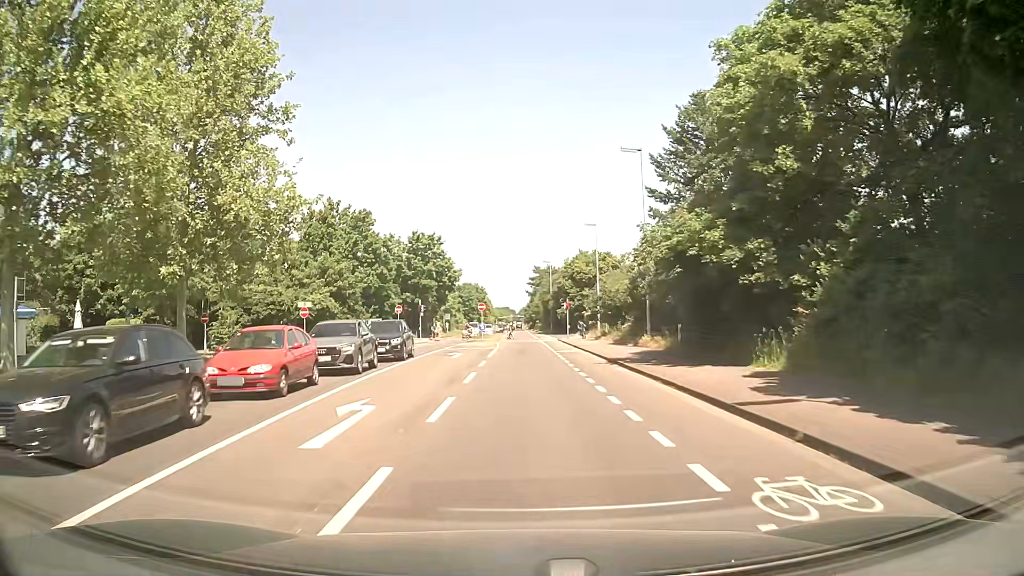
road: secondary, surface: asphalt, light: Day
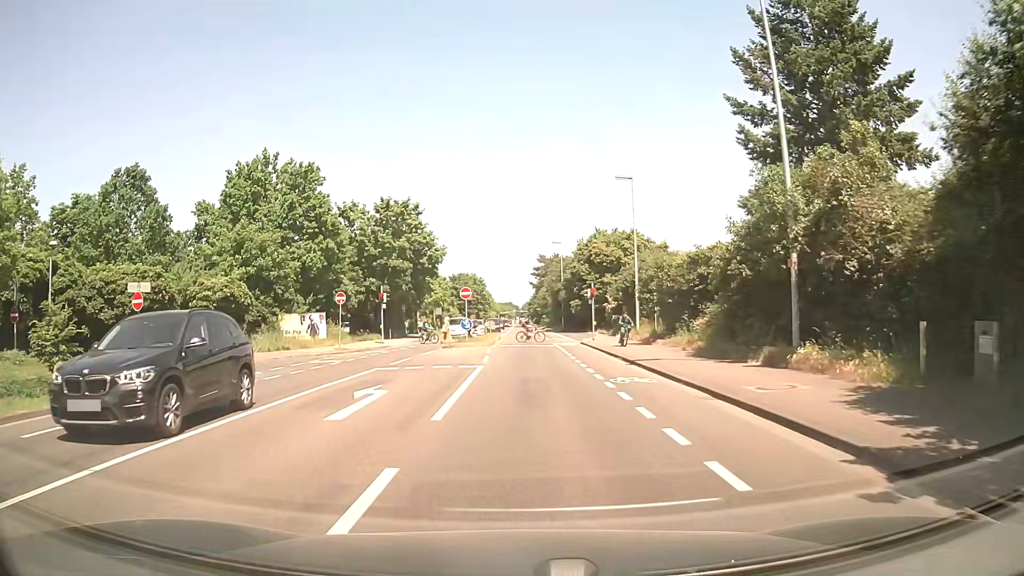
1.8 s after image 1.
(+0.1, +17.8) m; +1°
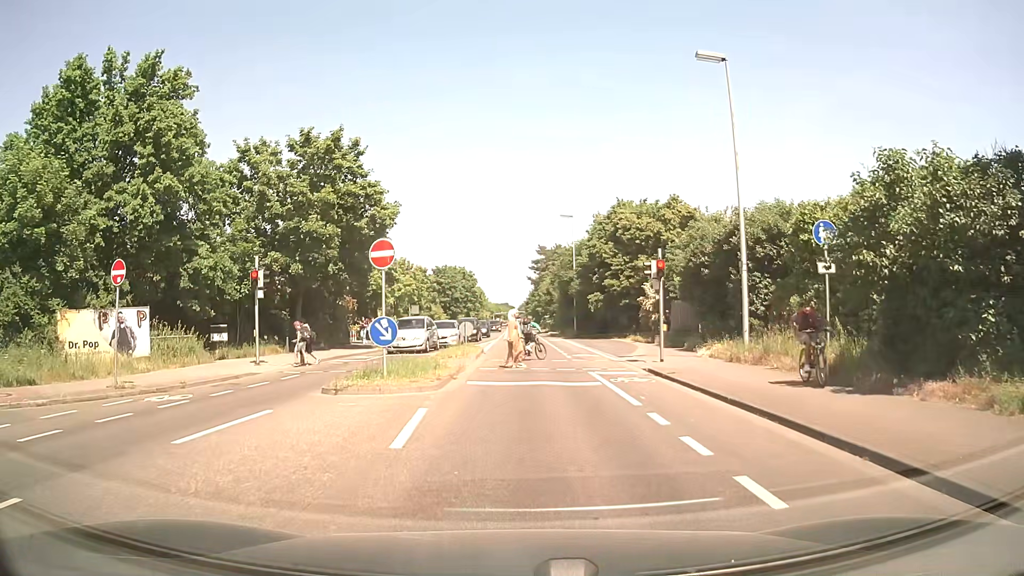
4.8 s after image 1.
(-0.2, +20.2) m; -1°
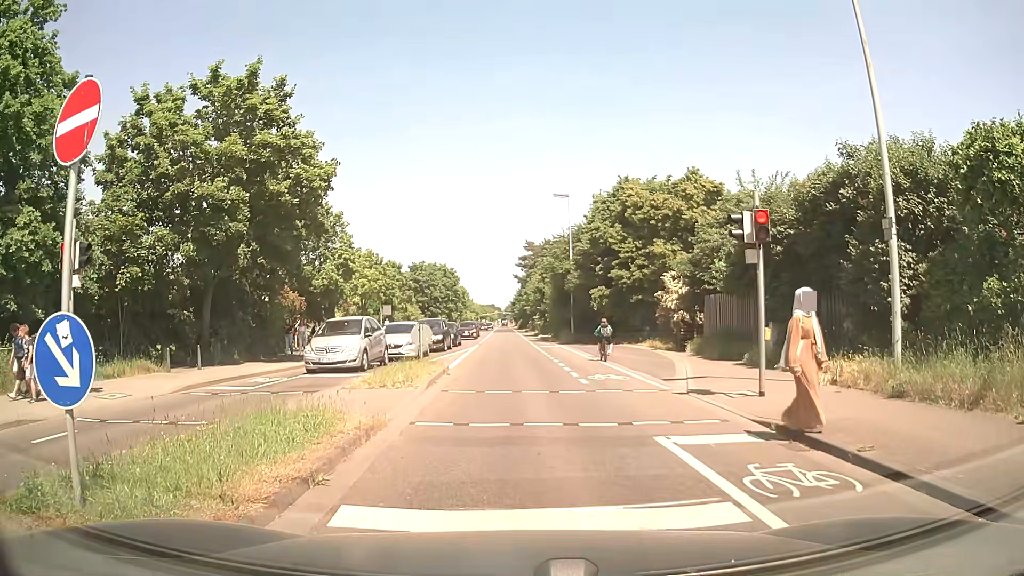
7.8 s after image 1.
(+0.1, +9.5) m; +3°
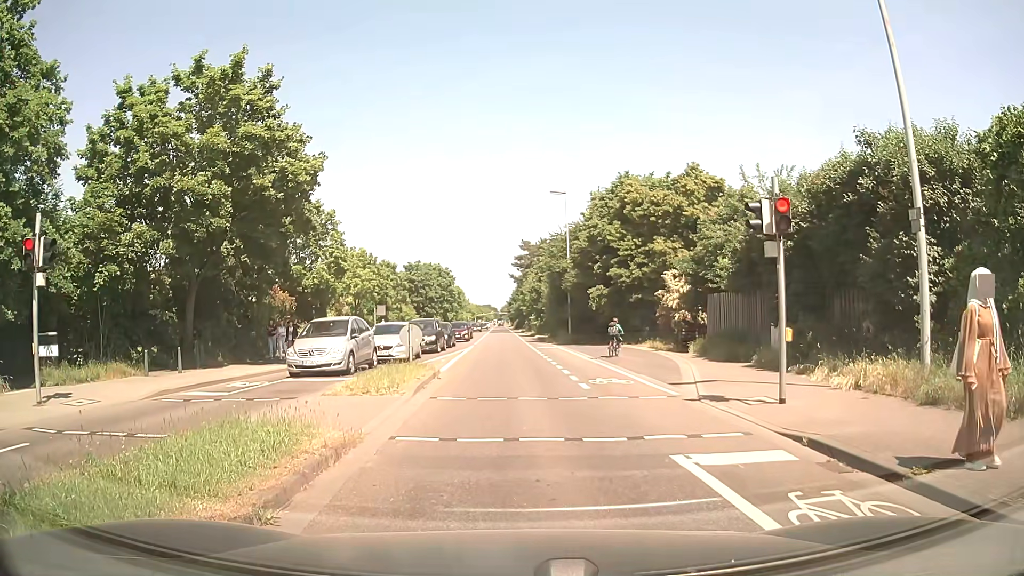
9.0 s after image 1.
(0.0, +1.1) m; 0°
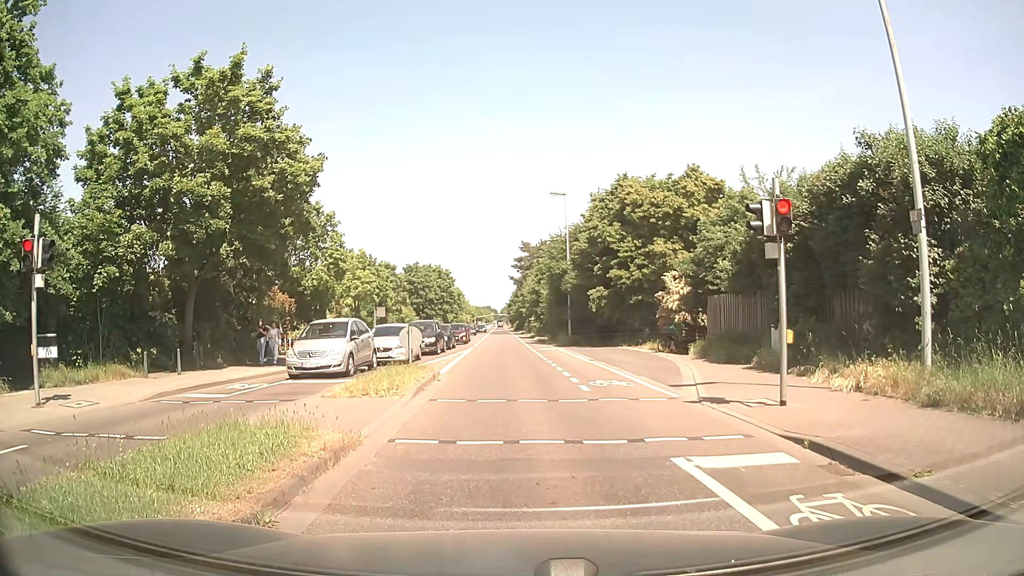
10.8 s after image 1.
(0.0, +0.1) m; 0°
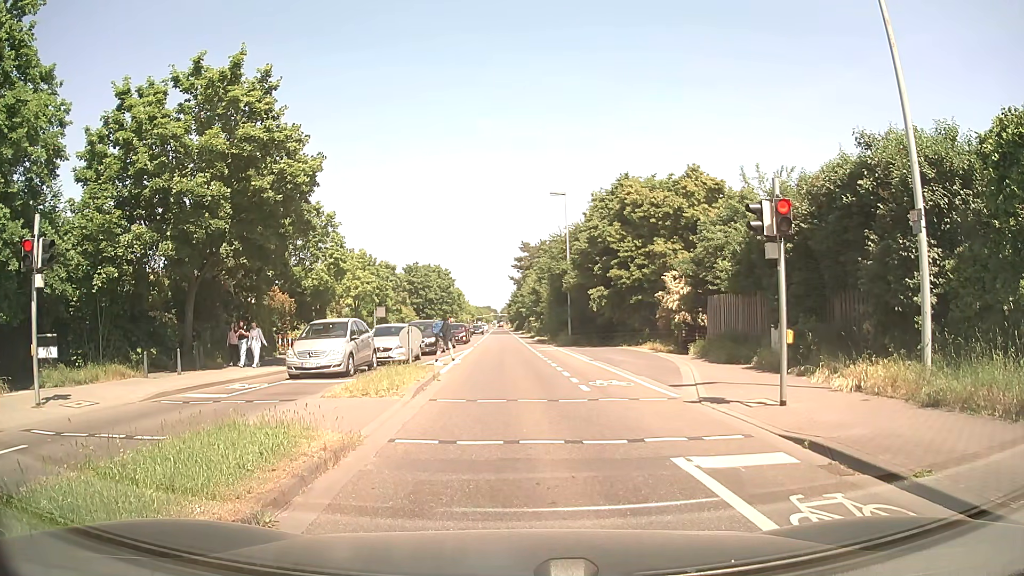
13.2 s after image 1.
(0.0, 0.0) m; 0°
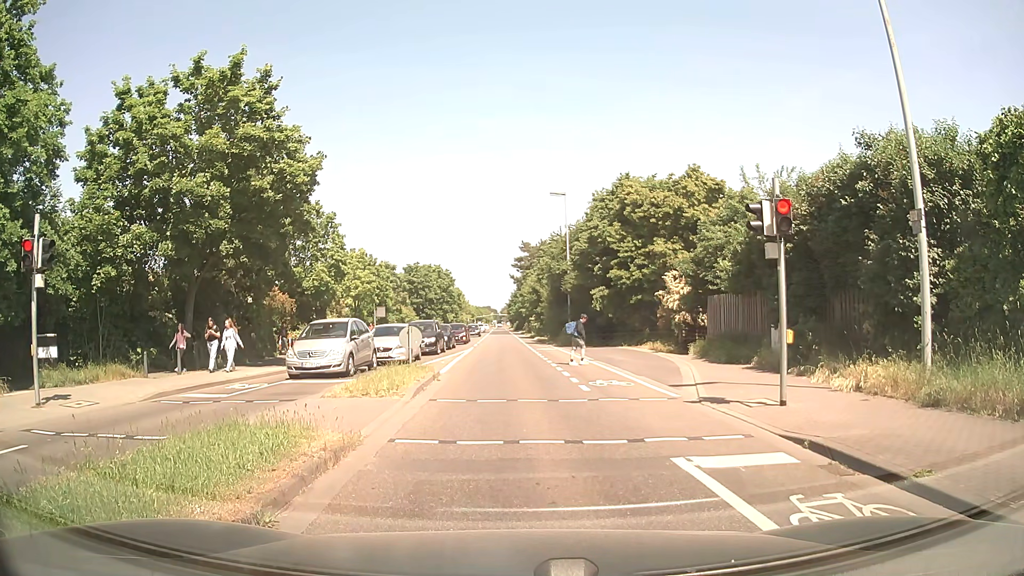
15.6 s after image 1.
(0.0, 0.0) m; 0°
(0, +10) (0, +20) (-1, +30) (-1, +40) (-2, +50) (-2, +60) (-3, +70) (-3, +80) (-4, +90) (-4, +100) m
